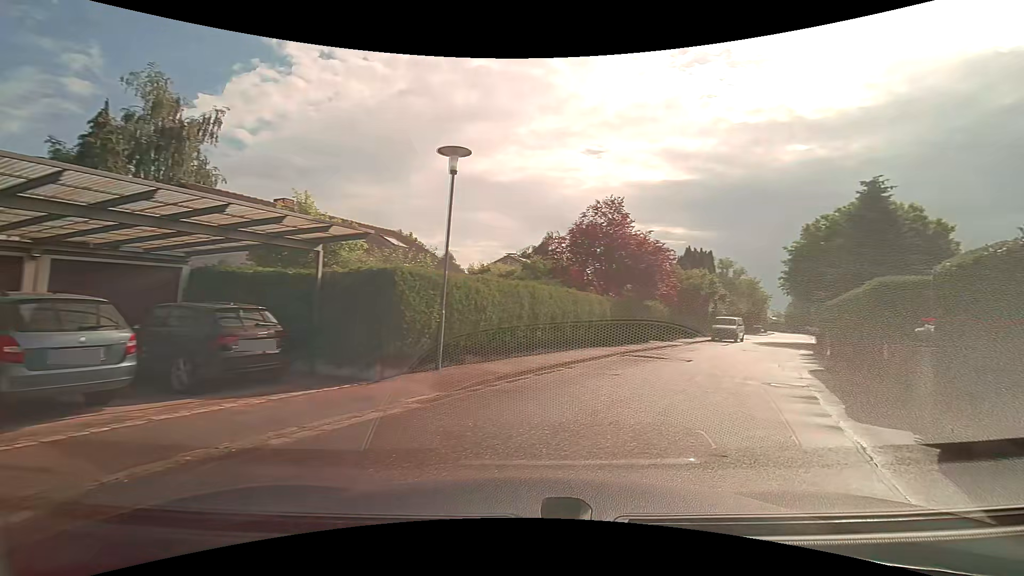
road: residential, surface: asphalt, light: Day
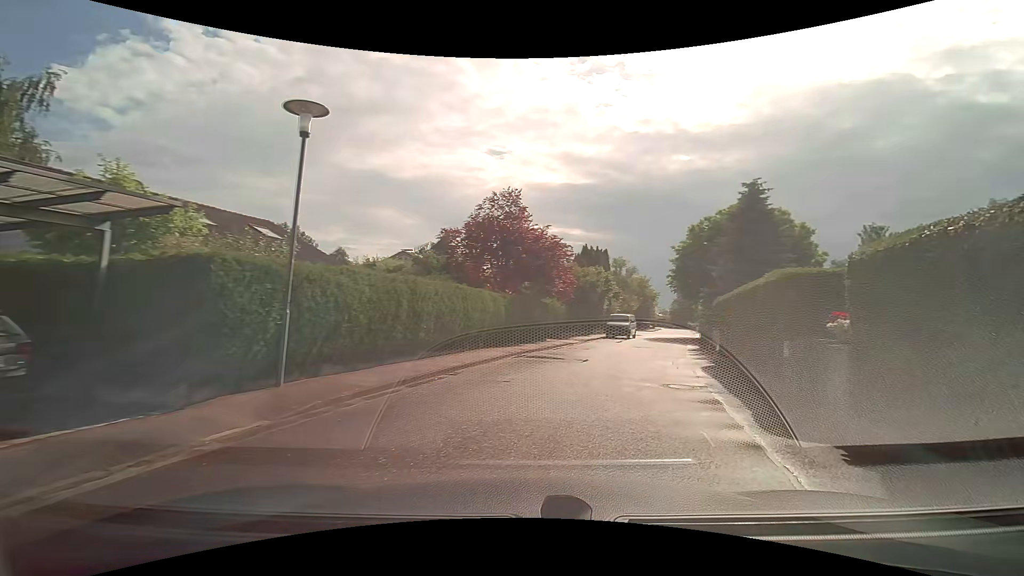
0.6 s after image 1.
(+0.2, +1.9) m; +11°
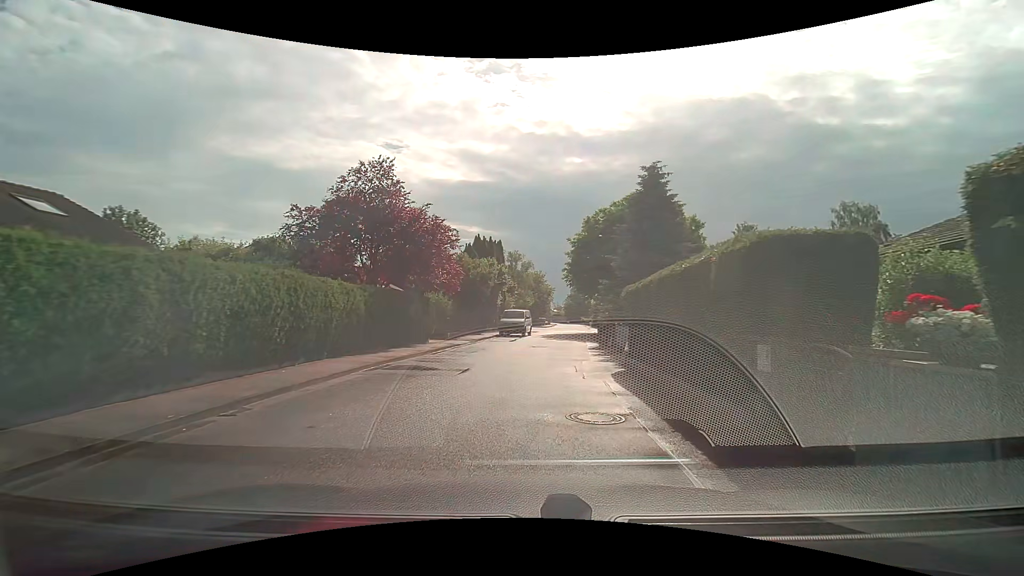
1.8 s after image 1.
(+0.6, +4.2) m; +14°
(0, +10) (+1, +20) (+2, +30) (+3, +40) (+4, +50) (+8, +59) (+18, +60) (+28, +59) (+38, +58) (+47, +57) m
